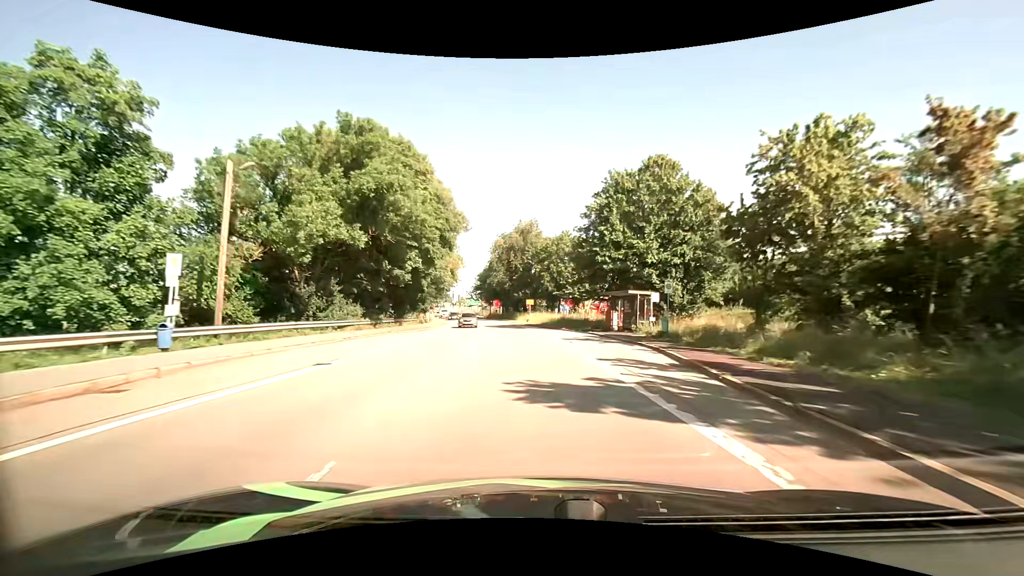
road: primary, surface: asphalt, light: Day
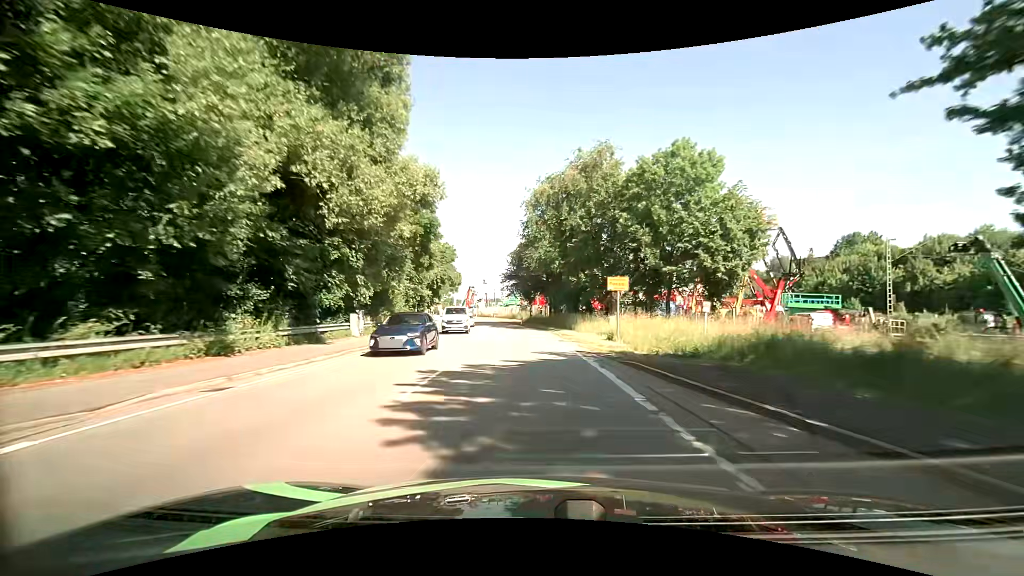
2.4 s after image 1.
(-2.0, +40.7) m; -6°
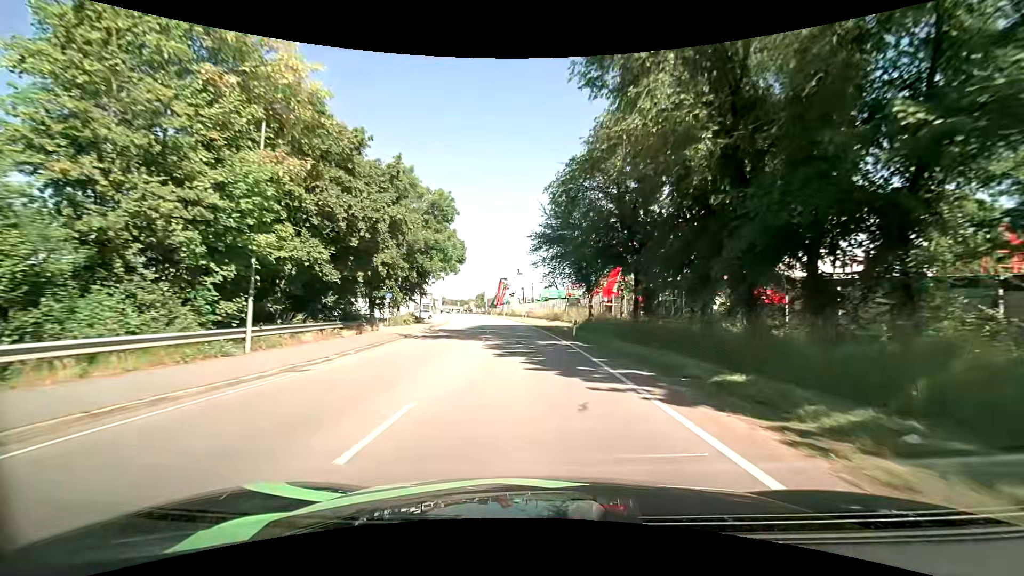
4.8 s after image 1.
(-1.3, +34.3) m; -4°
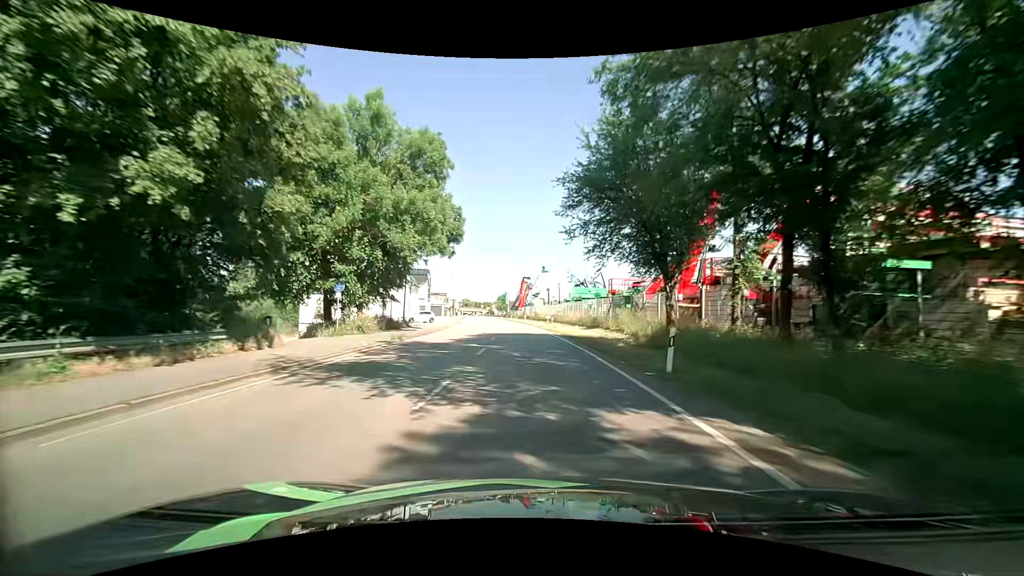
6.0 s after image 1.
(-0.3, +15.6) m; -3°
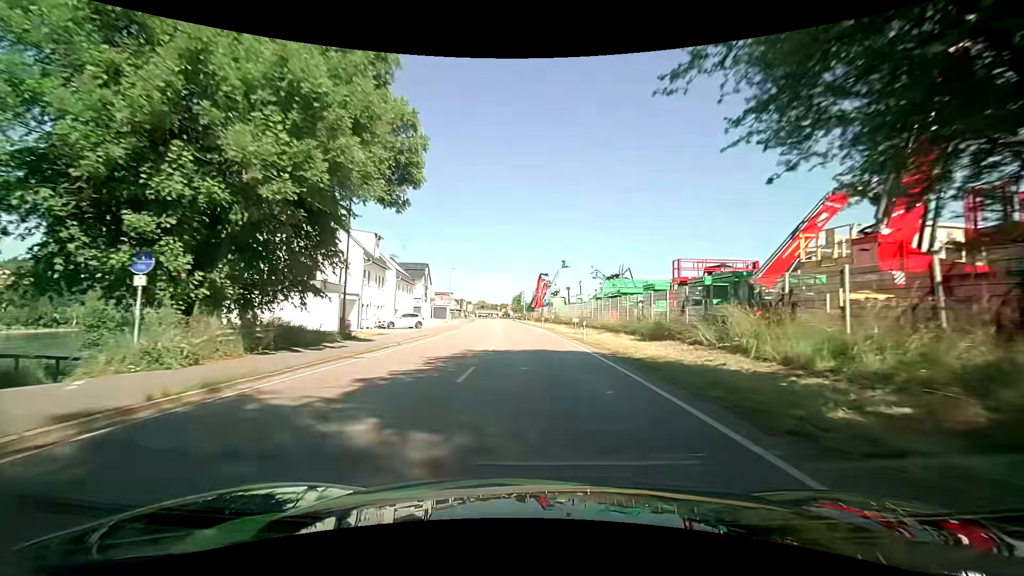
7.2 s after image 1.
(-0.3, +15.1) m; -2°
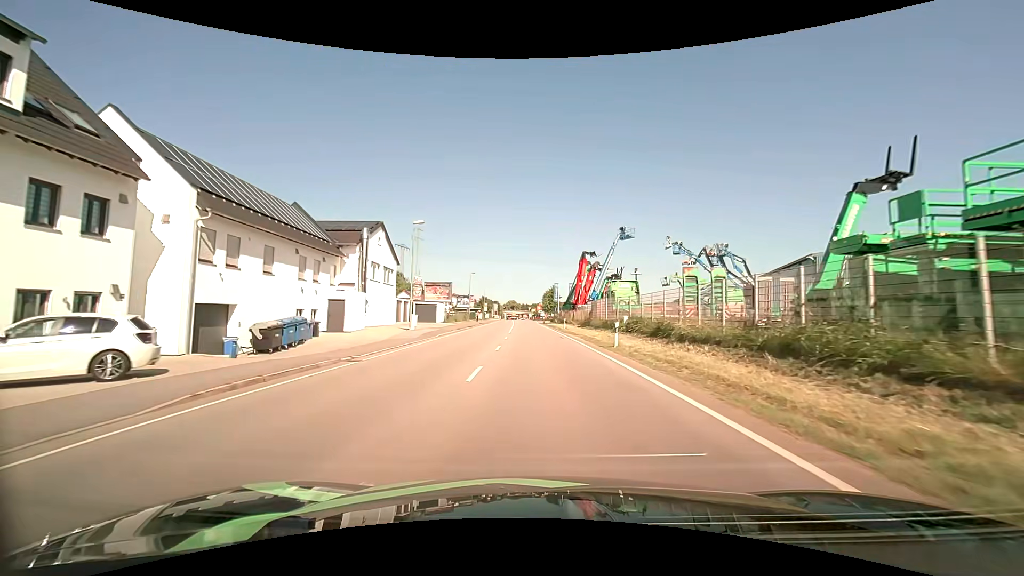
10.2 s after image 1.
(-1.2, +36.2) m; -4°
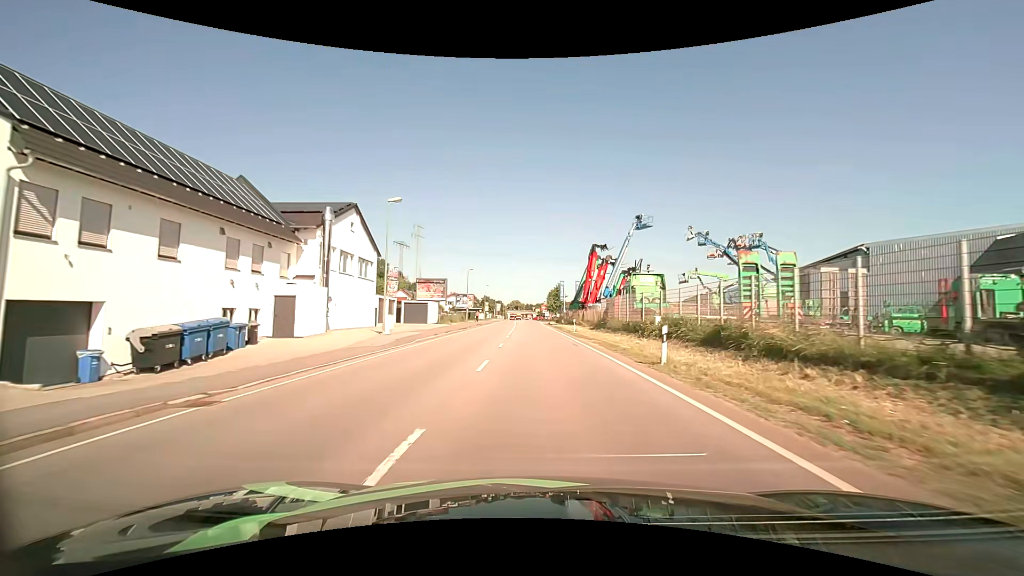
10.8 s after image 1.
(0.0, +7.2) m; -1°
